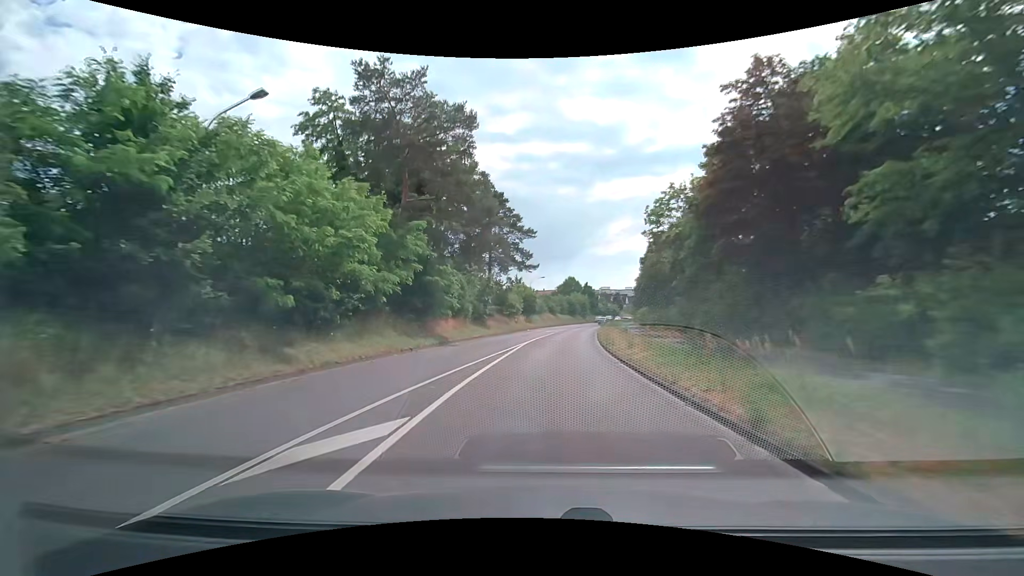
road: secondary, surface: asphalt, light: Day
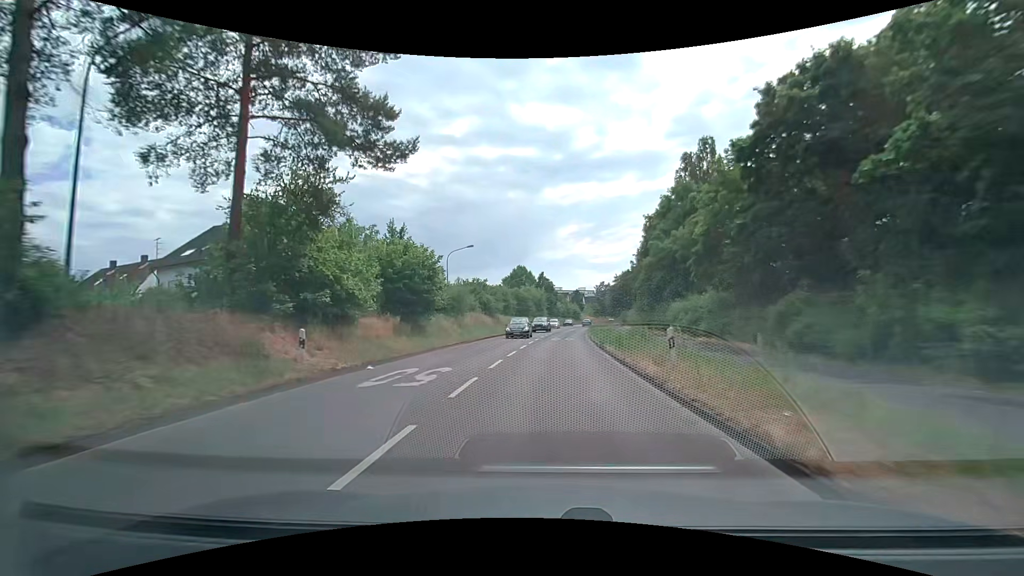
(+1.7, +38.9) m; +5°
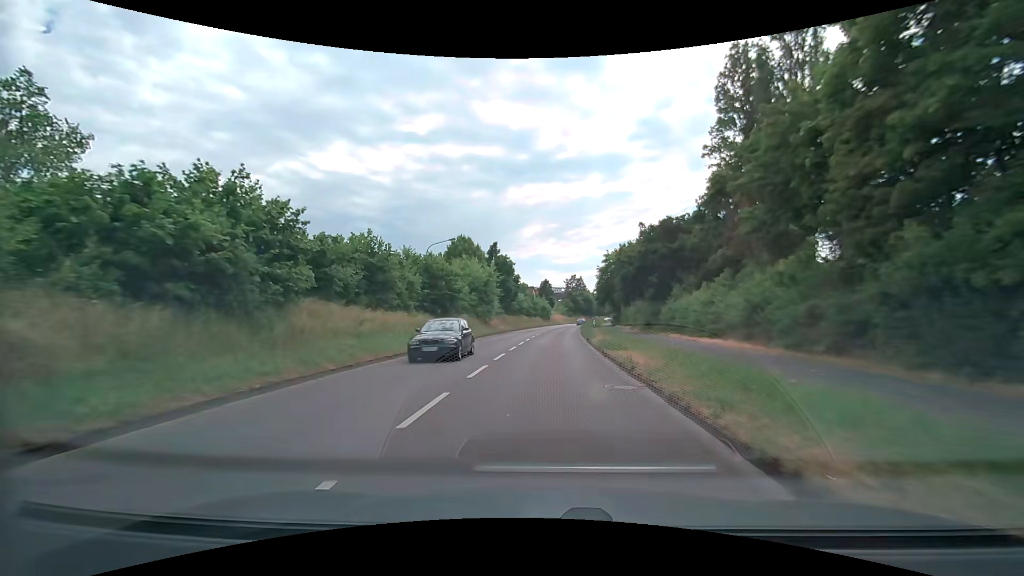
(+1.5, +38.0) m; +4°
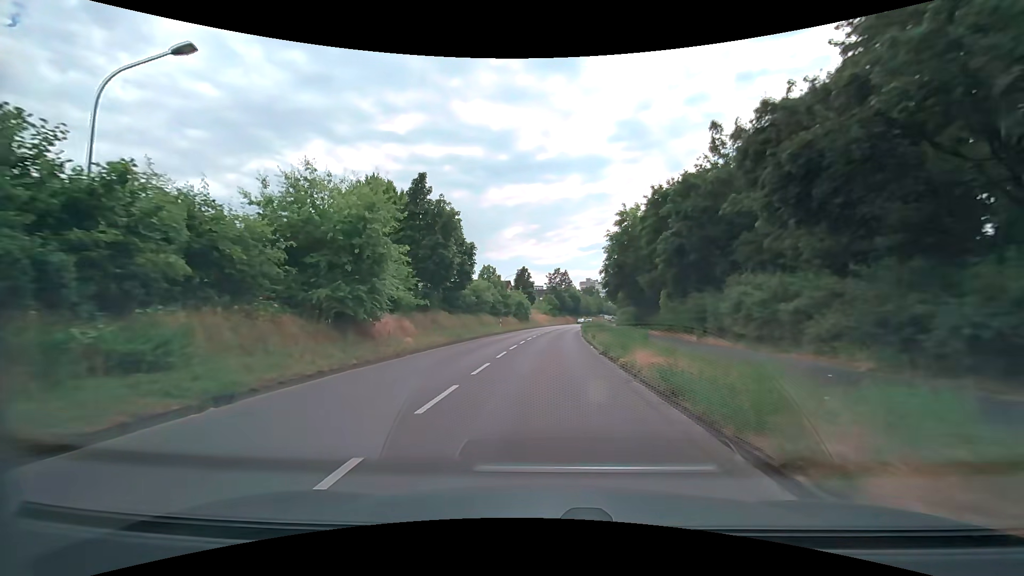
(+0.6, +29.8) m; +2°
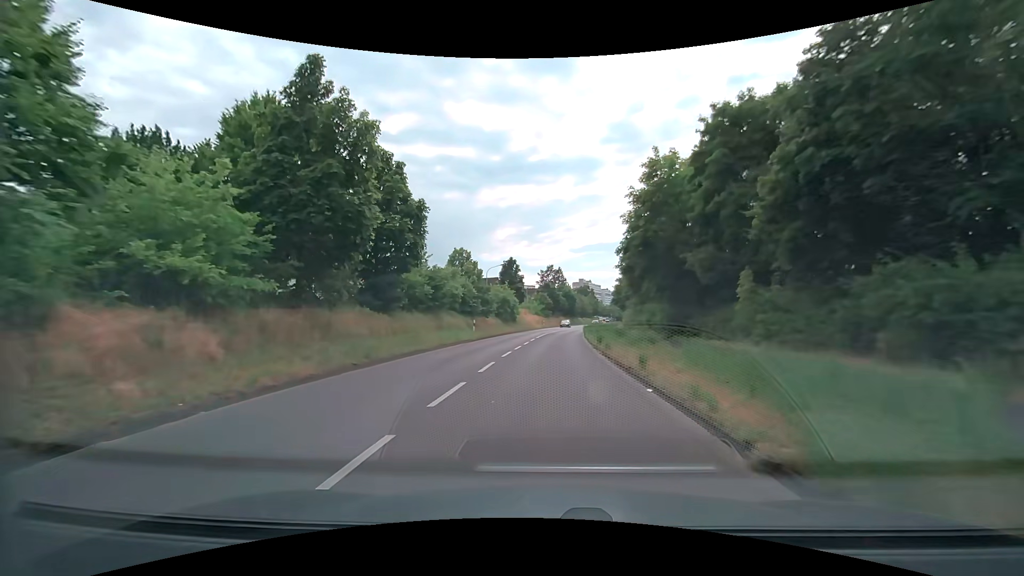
(+0.1, +14.7) m; +1°
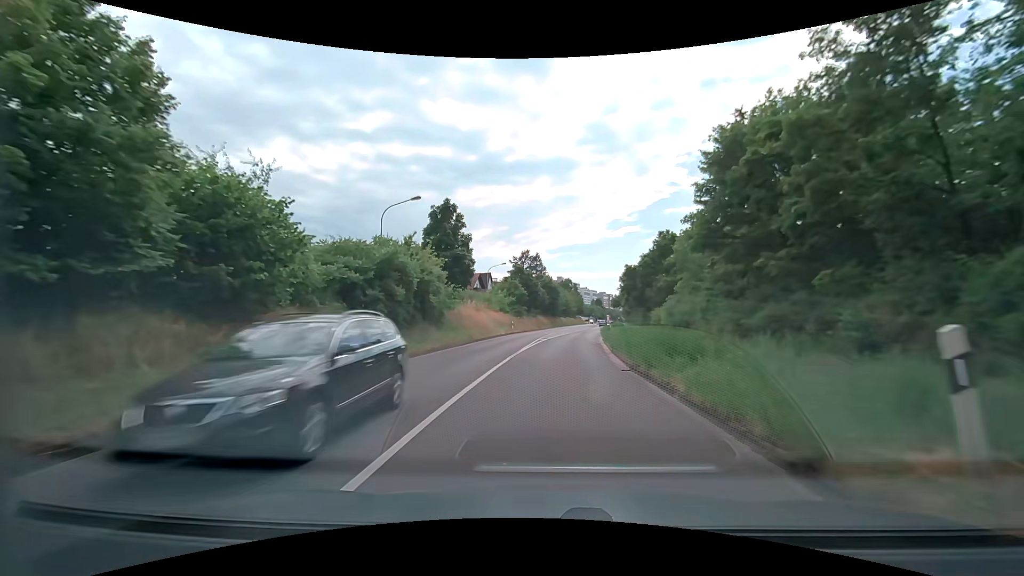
(+0.7, +36.1) m; +3°
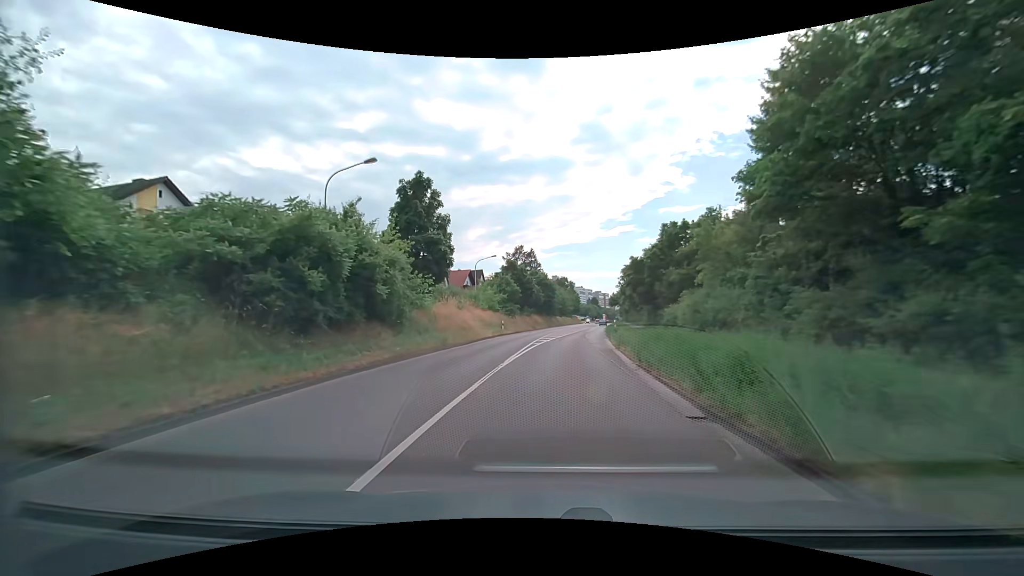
(0.0, +7.1) m; 0°
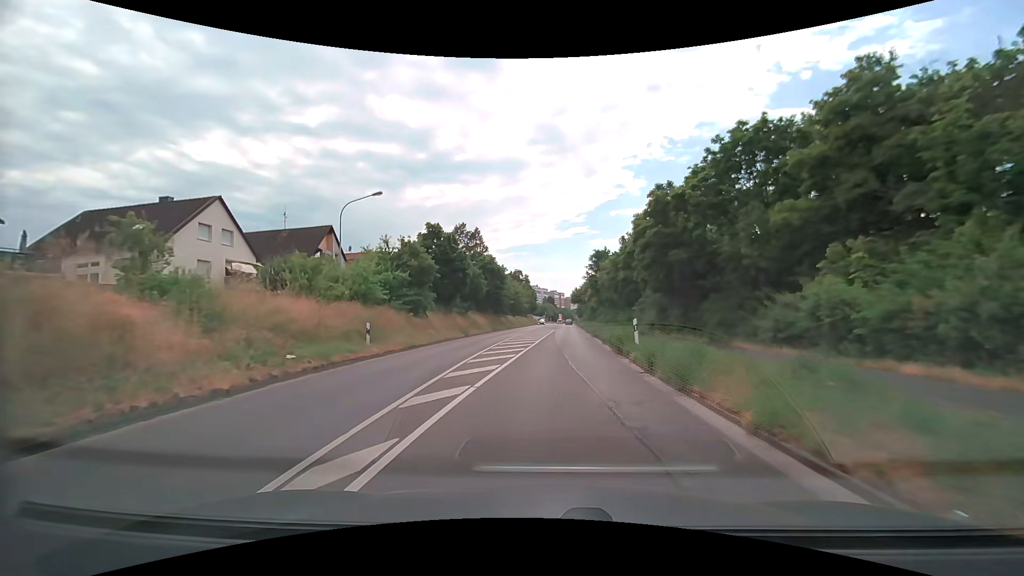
(+1.2, +28.2) m; +5°
(0, +10) (+1, +20) (+1, +30) (+2, +40) (+2, +50) (+3, +60) (+3, +70) (+4, +80) (+4, +90) (+5, +100) m
